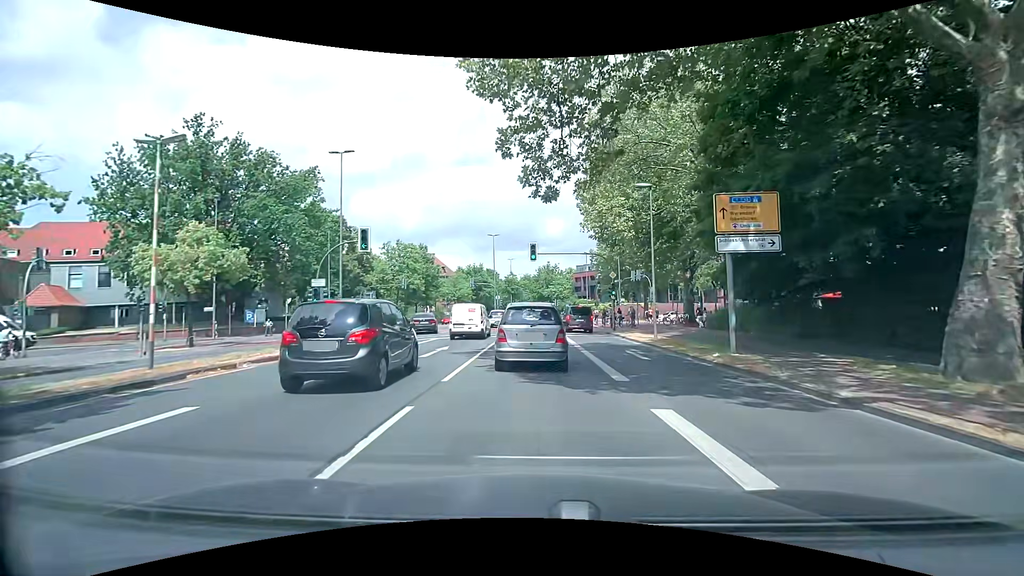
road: primary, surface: asphalt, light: Day
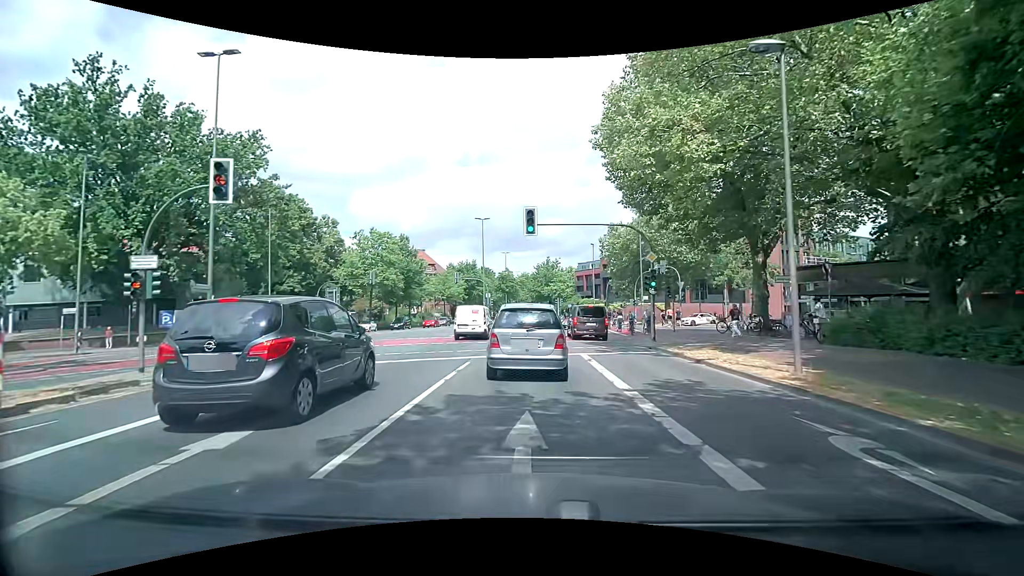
(-0.2, +12.9) m; -2°
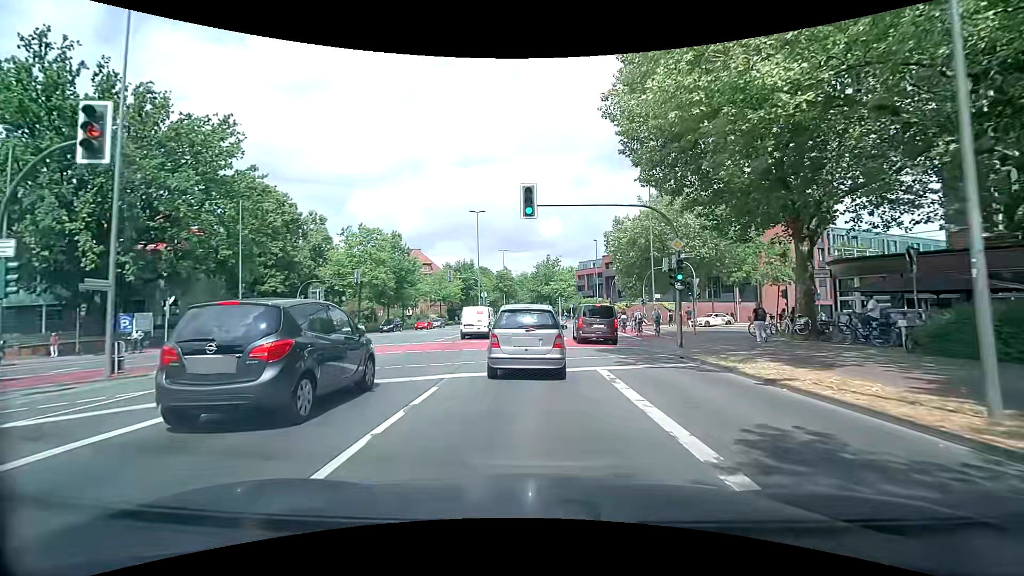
(+0.1, +4.6) m; 0°
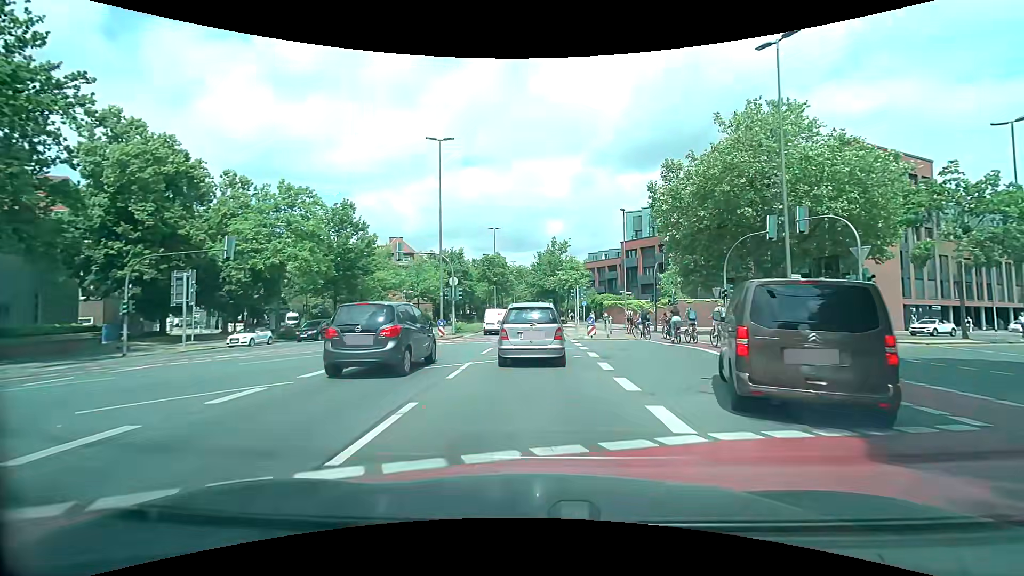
(+0.2, +21.9) m; +1°
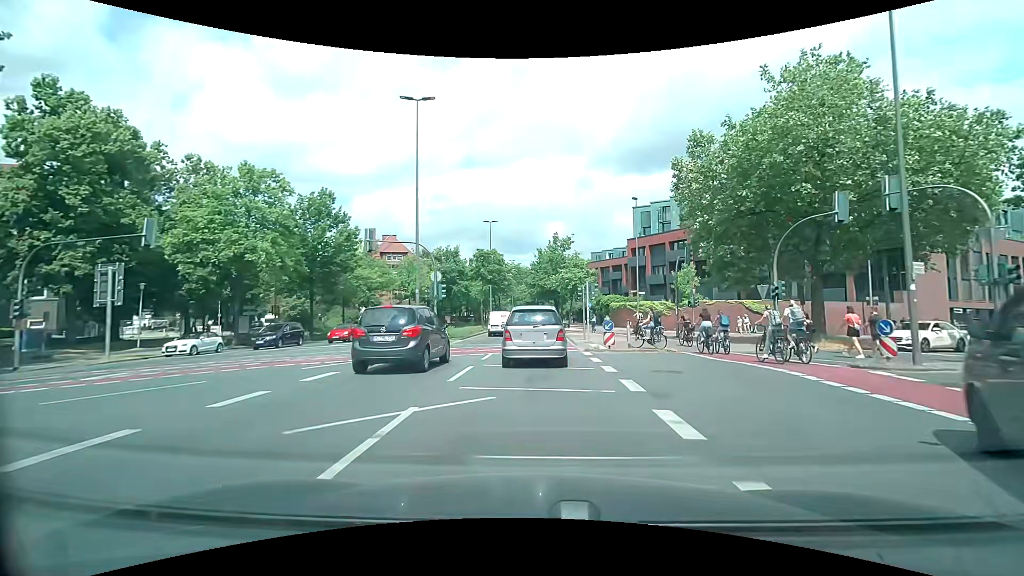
(0.0, +6.2) m; 0°
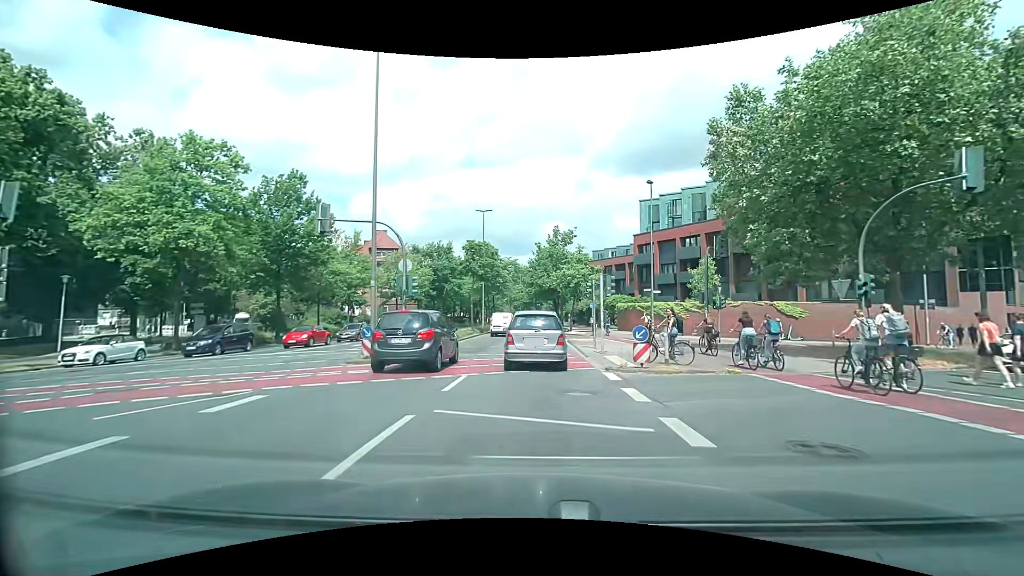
(0.0, +6.3) m; 0°
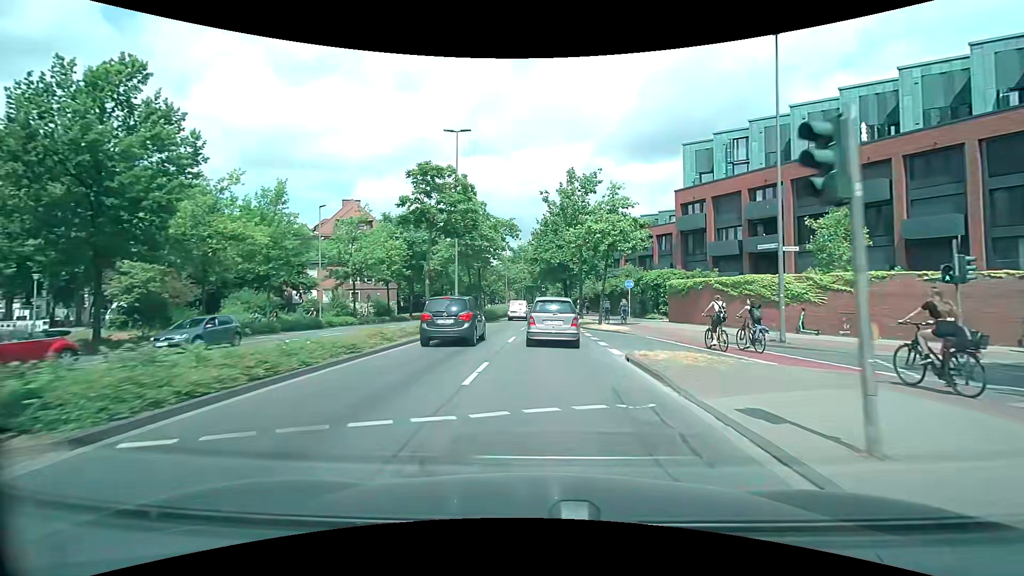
(0.0, +19.6) m; 0°
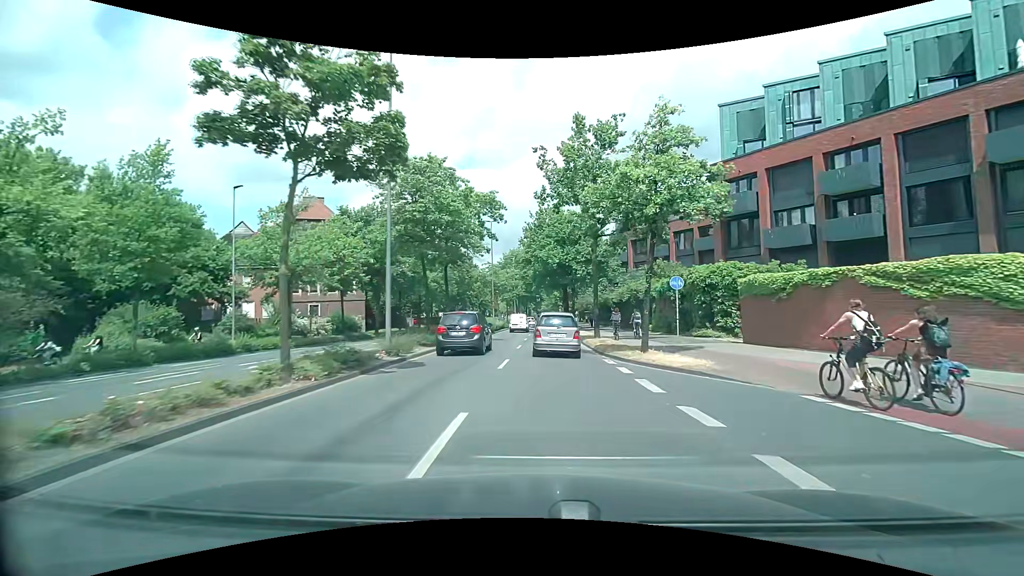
(+0.1, +13.5) m; +1°
